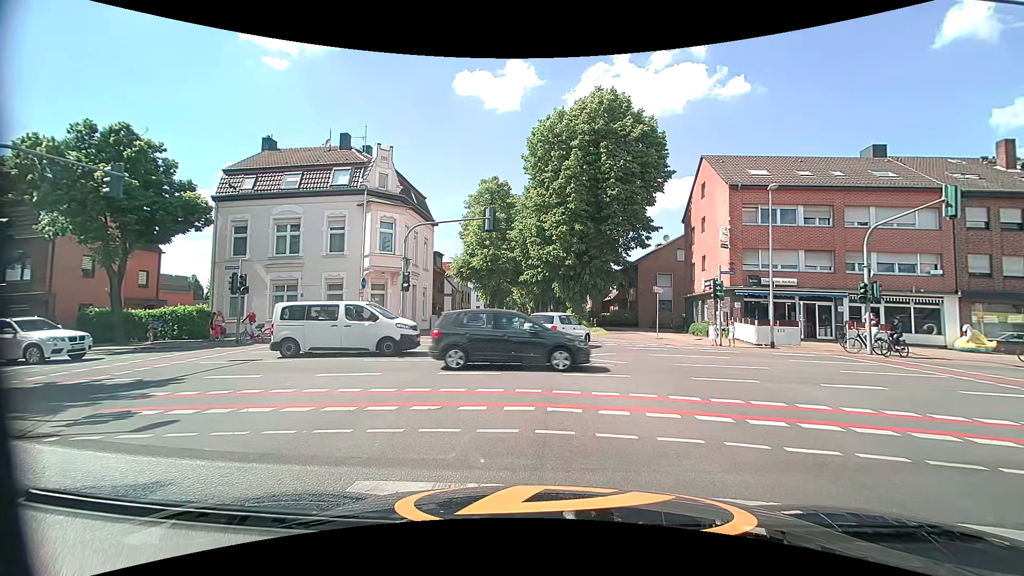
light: Day
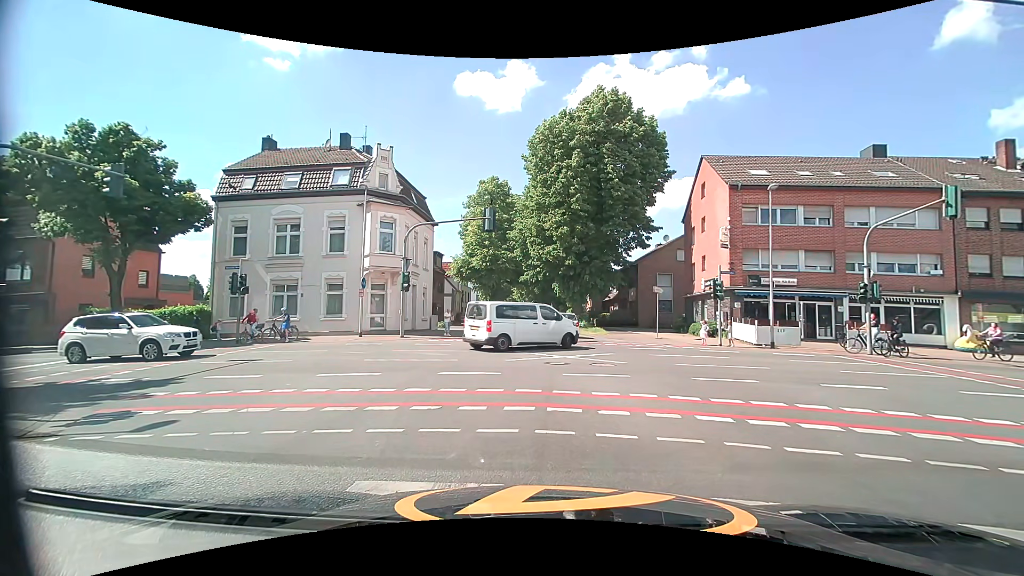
(0.0, 0.0) m; 0°
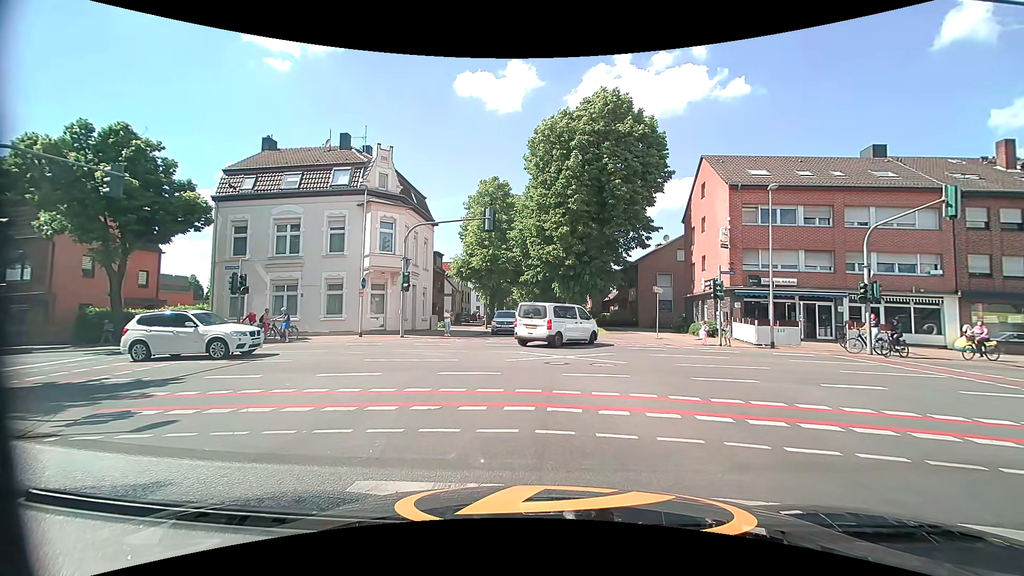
(0.0, 0.0) m; 0°
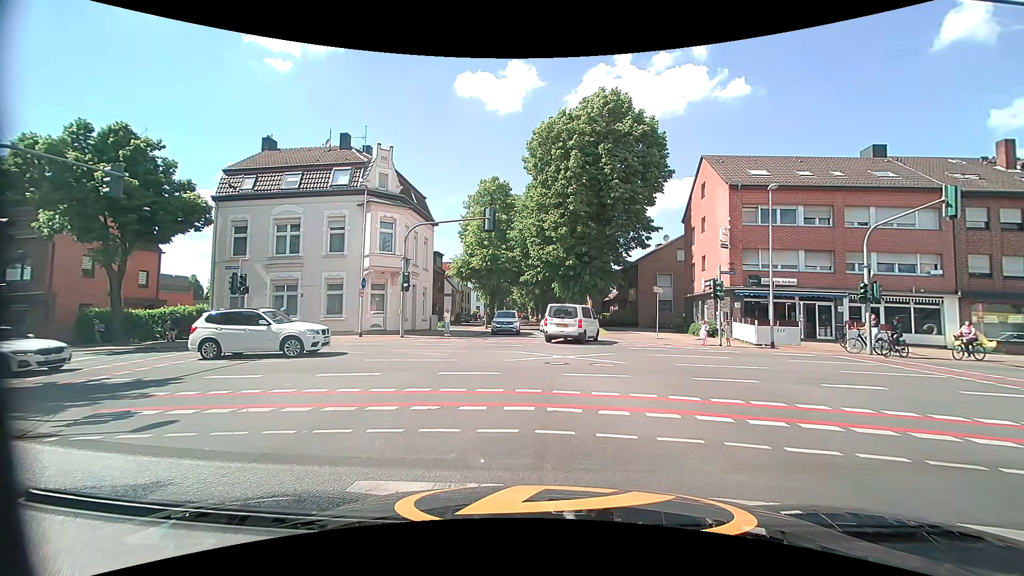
(0.0, 0.0) m; 0°
